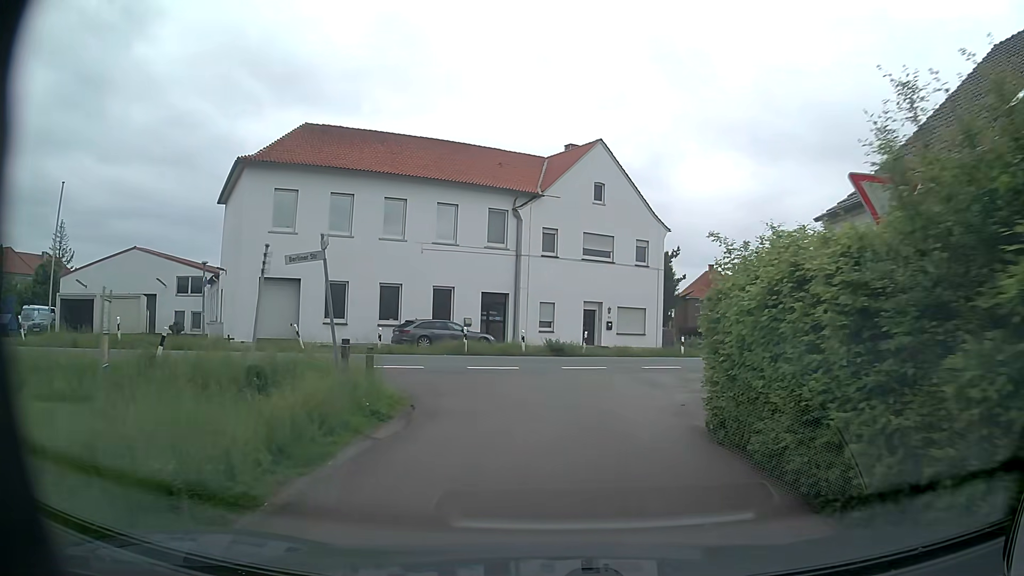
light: Day
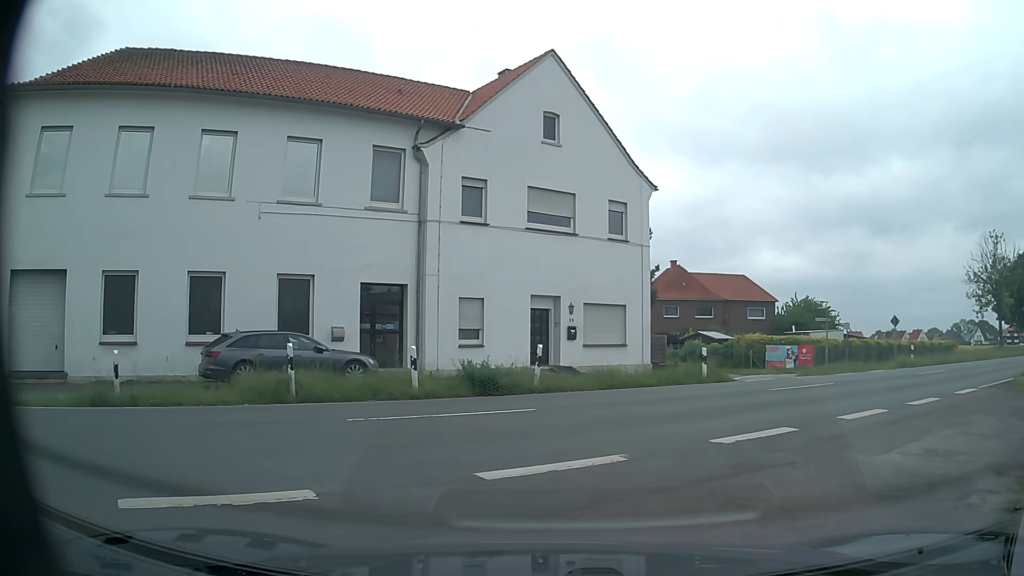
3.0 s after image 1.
(+0.5, +13.5) m; +6°
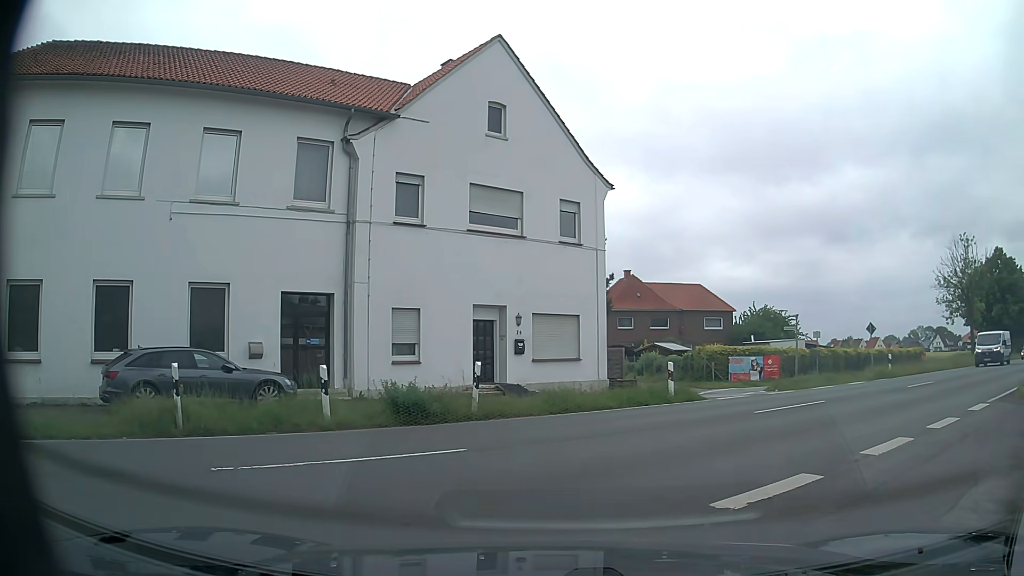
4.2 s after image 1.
(+0.1, +2.5) m; +3°
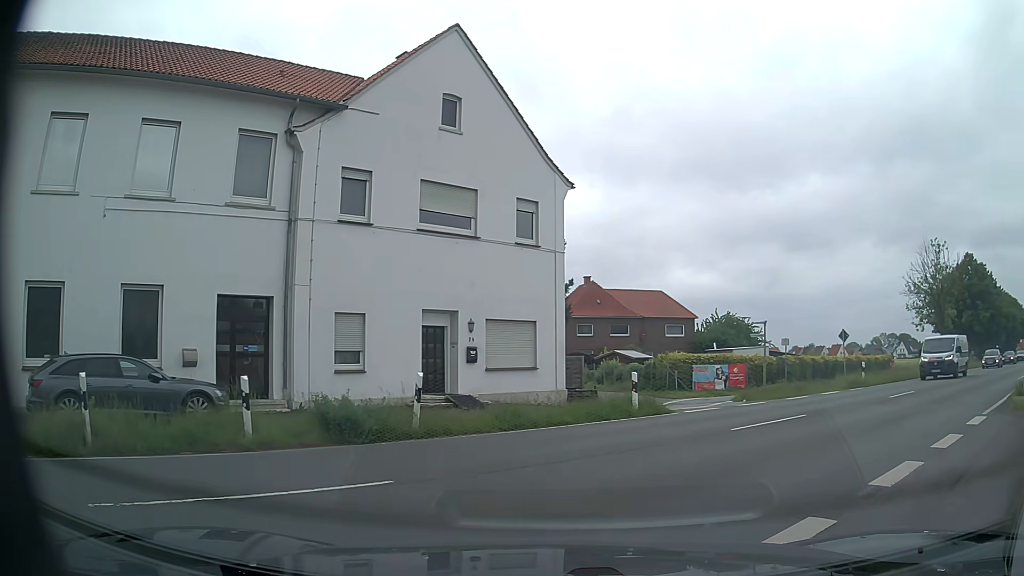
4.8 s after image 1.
(0.0, +1.5) m; +5°
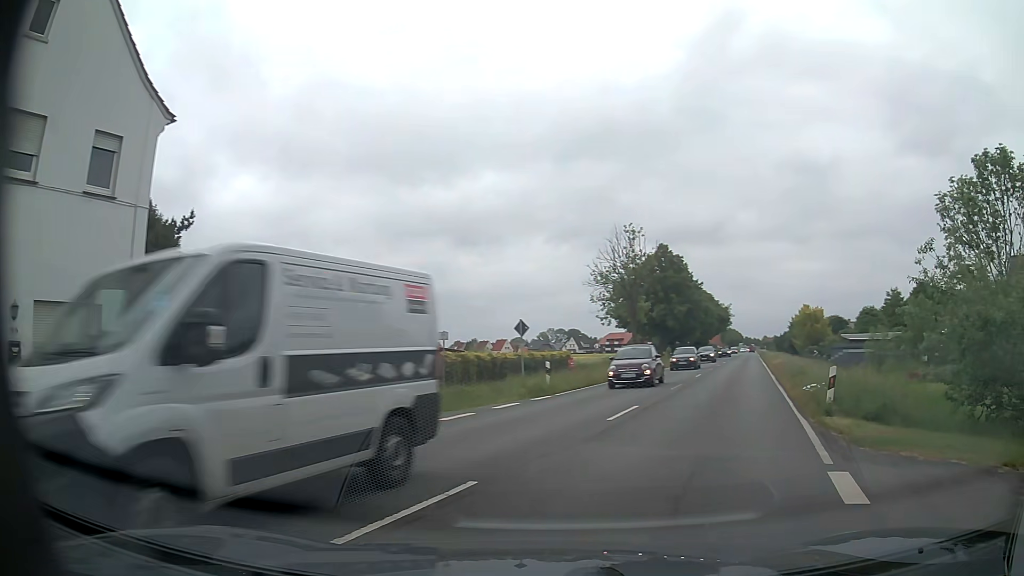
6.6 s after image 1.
(+1.5, +7.3) m; +26°
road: primary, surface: asphalt
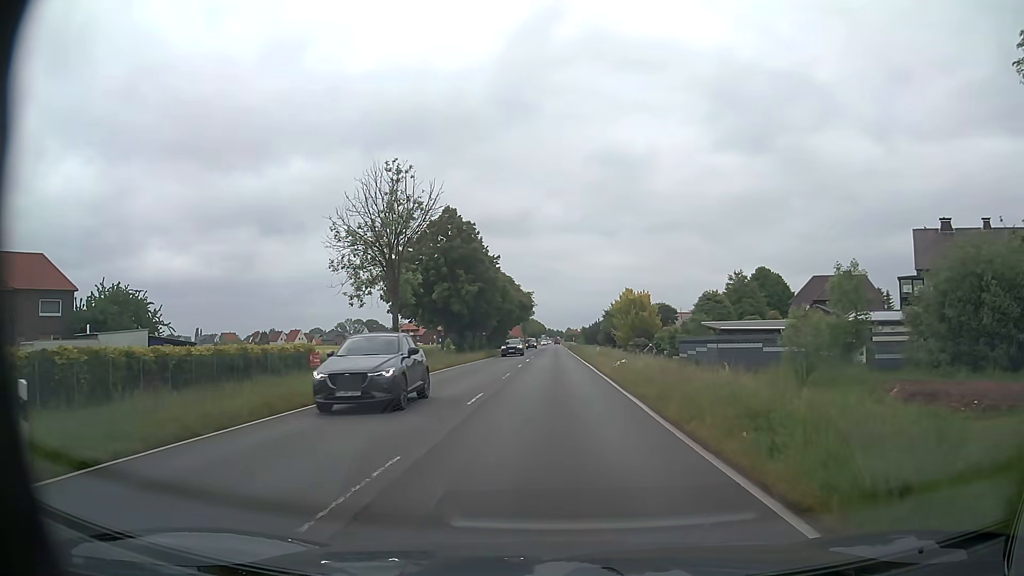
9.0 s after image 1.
(+4.3, +16.9) m; +19°
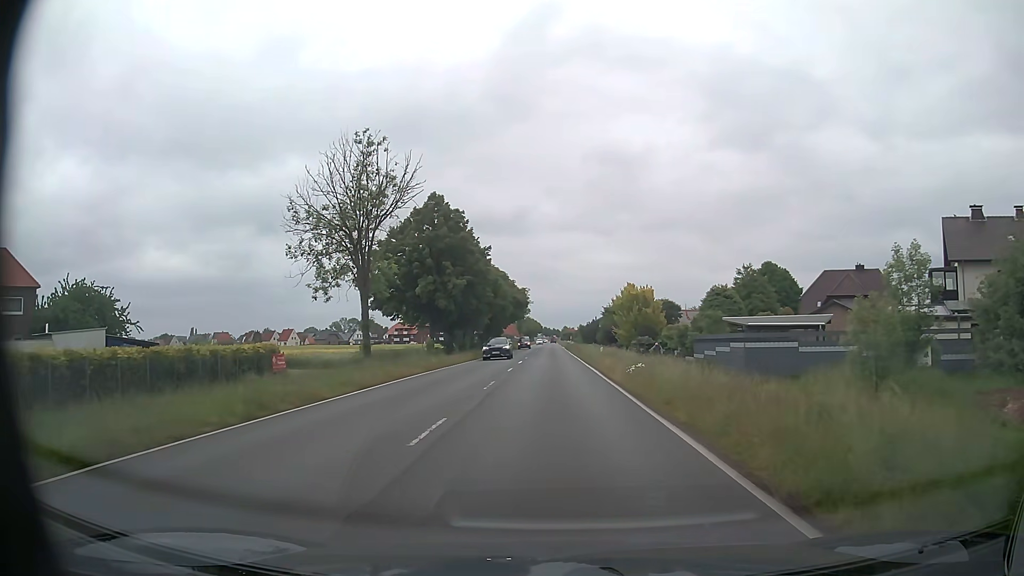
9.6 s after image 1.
(0.0, +5.5) m; 0°
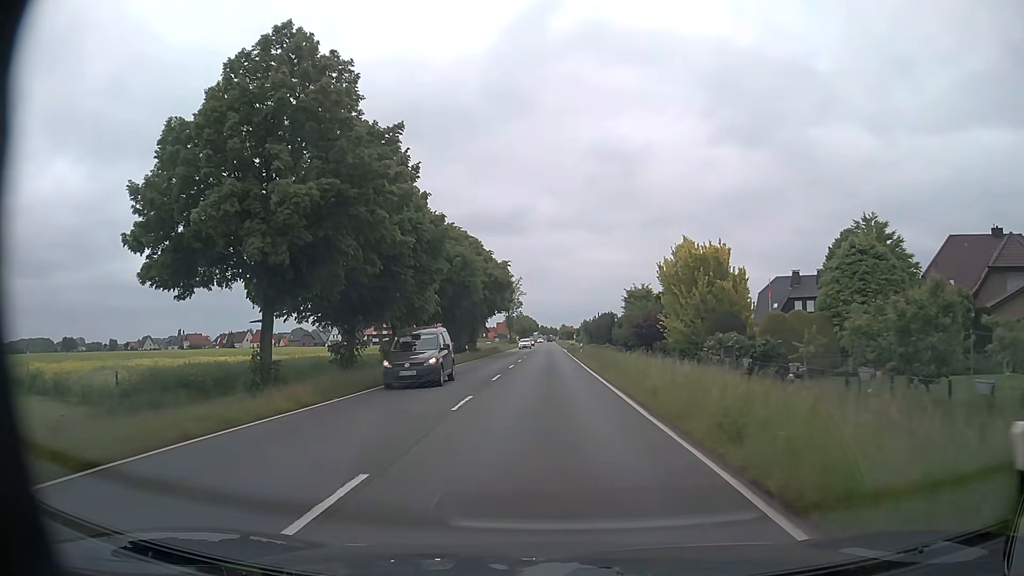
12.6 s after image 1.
(+0.2, +32.7) m; 0°
(0, +10) (0, +20) (0, +30) (0, +40) (0, +50) (0, +60) (0, +70) (0, +80) (0, +90) (0, +100) m
